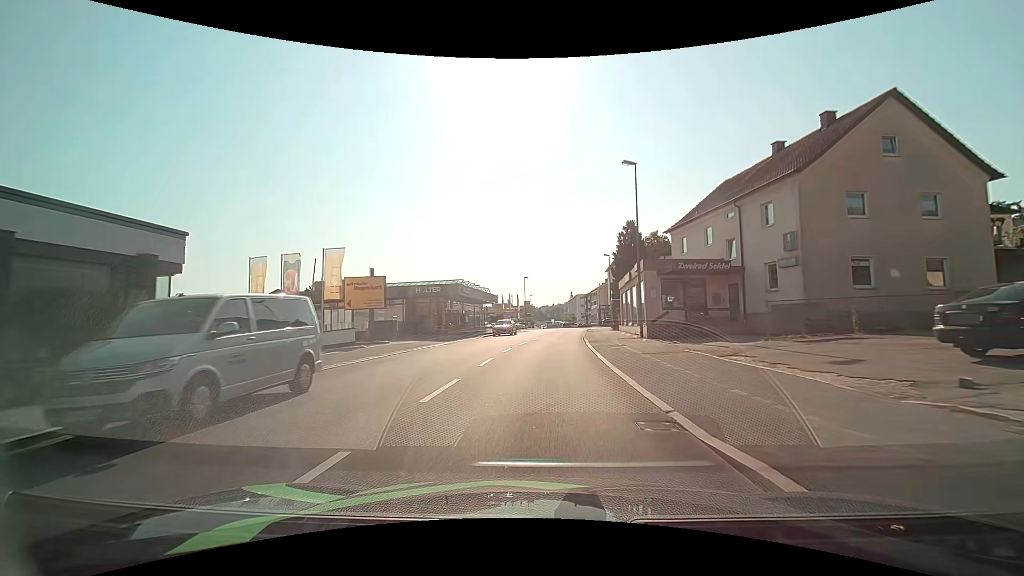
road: tertiary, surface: asphalt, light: Day
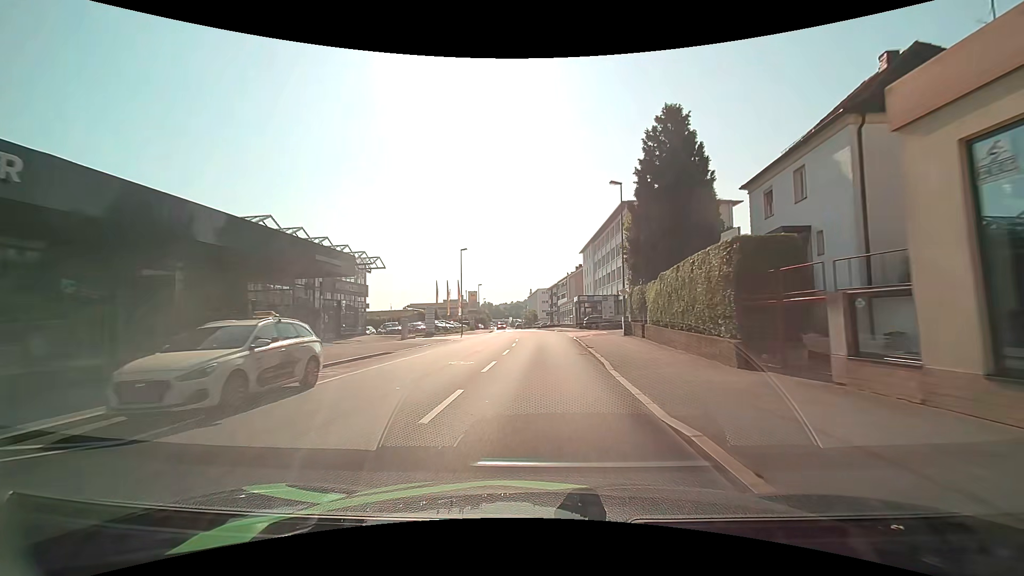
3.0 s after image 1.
(+1.6, +37.4) m; +5°
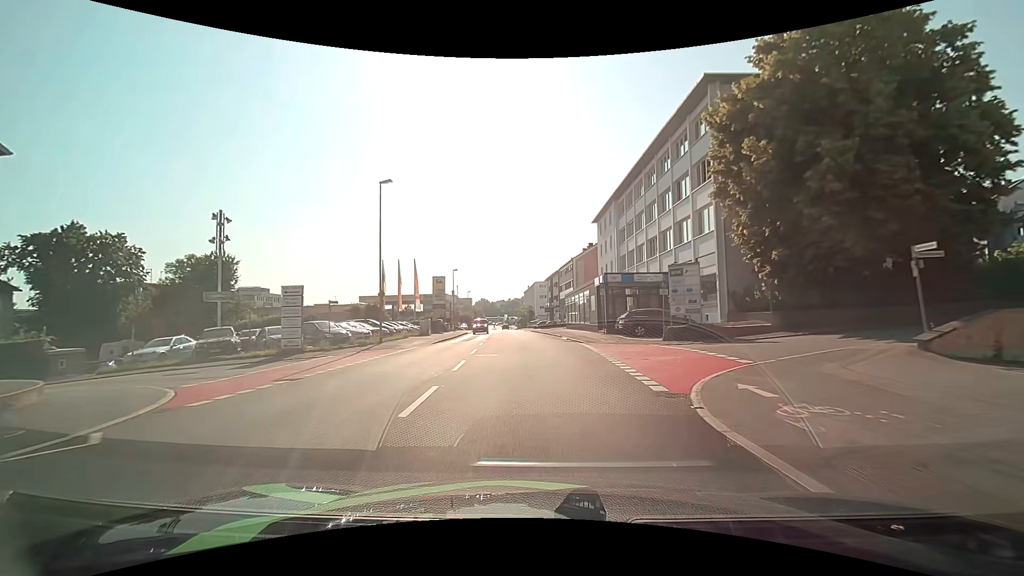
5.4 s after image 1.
(+0.4, +29.8) m; +1°
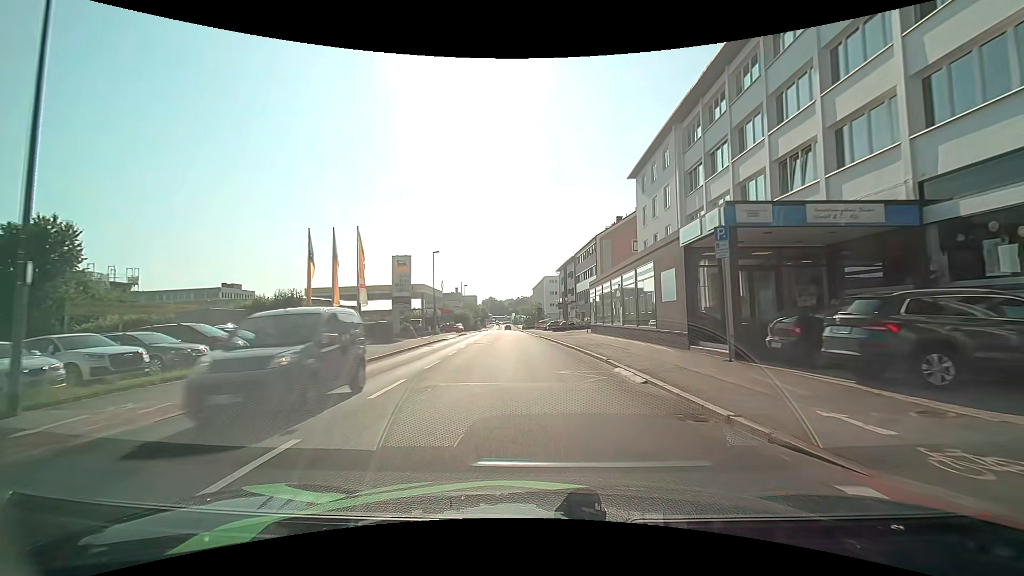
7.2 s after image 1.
(-0.3, +22.0) m; -1°
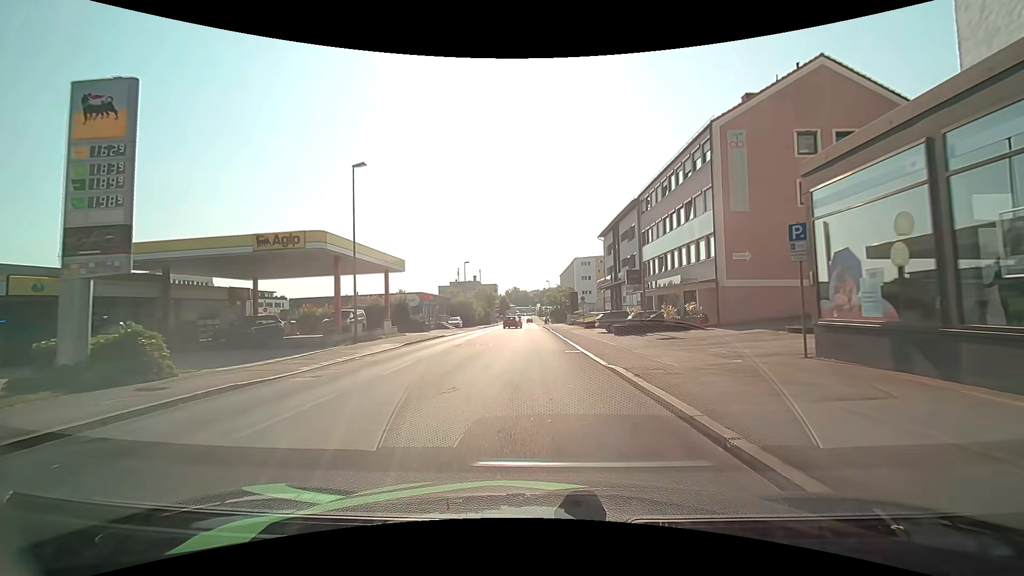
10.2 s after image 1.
(-0.9, +33.0) m; -3°
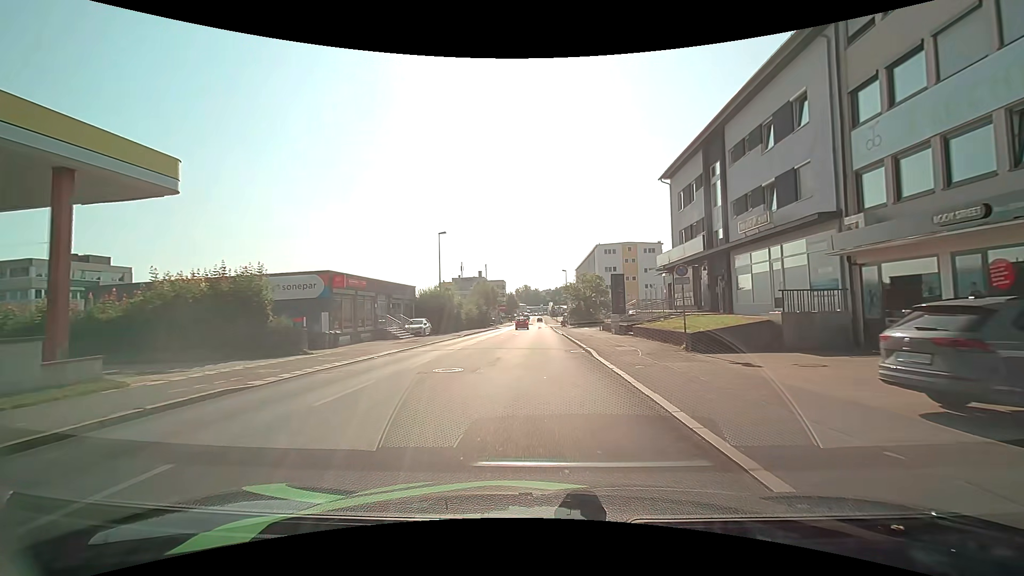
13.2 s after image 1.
(-0.4, +28.2) m; -1°
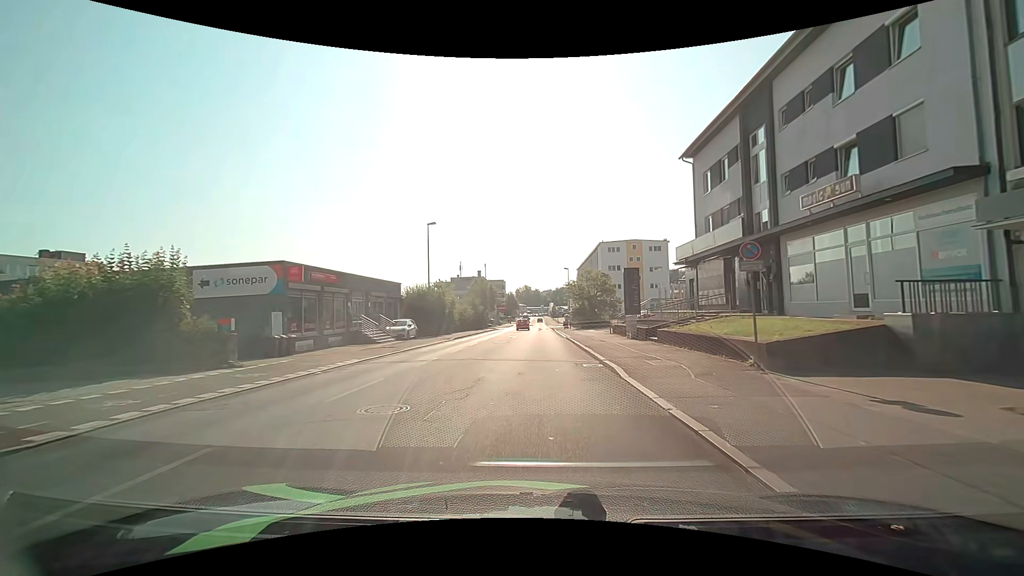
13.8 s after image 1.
(-0.1, +5.4) m; -1°
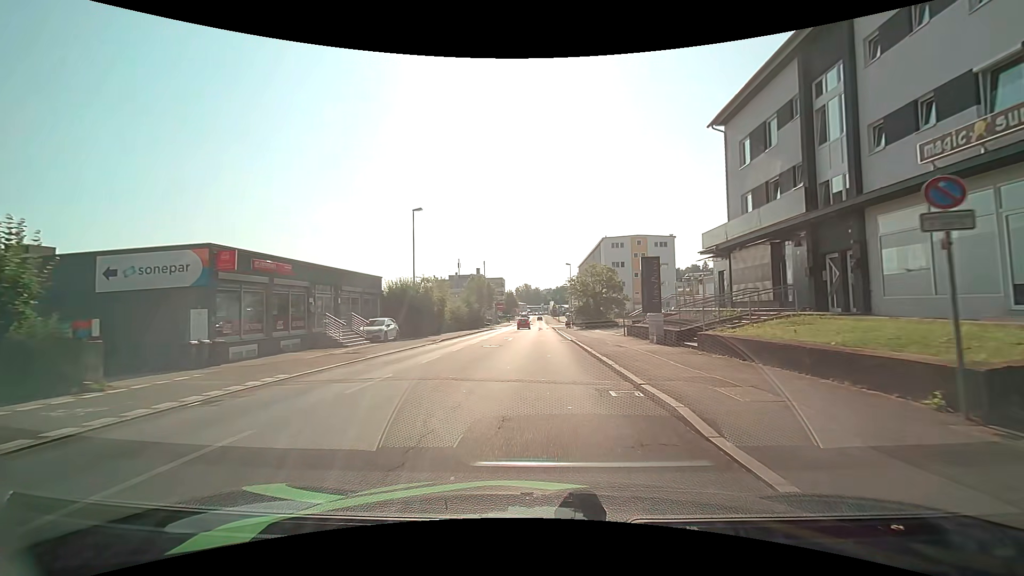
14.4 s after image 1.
(0.0, +5.5) m; 0°
(0, +10) (0, +20) (0, +30) (0, +40) (0, +50) (0, +60) (+1, +70) (+1, +80) (+1, +90) (+1, +100) m
